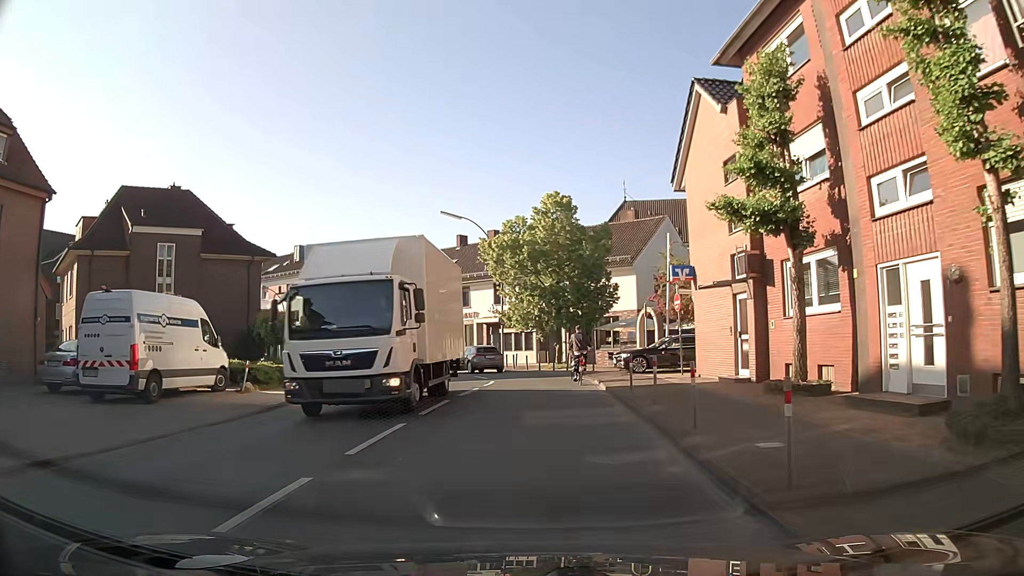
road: secondary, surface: asphalt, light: Day
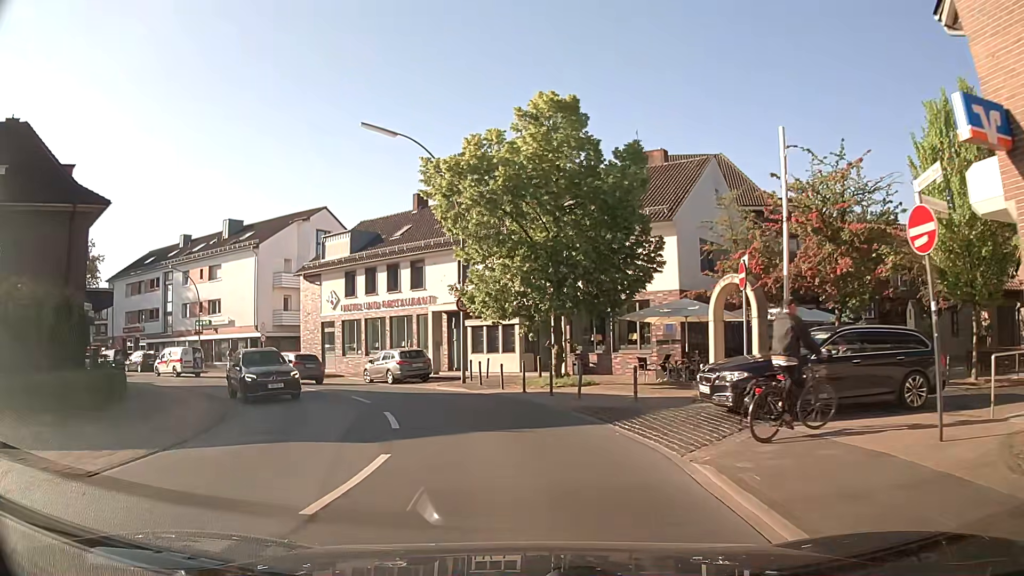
(0.0, +16.2) m; 0°
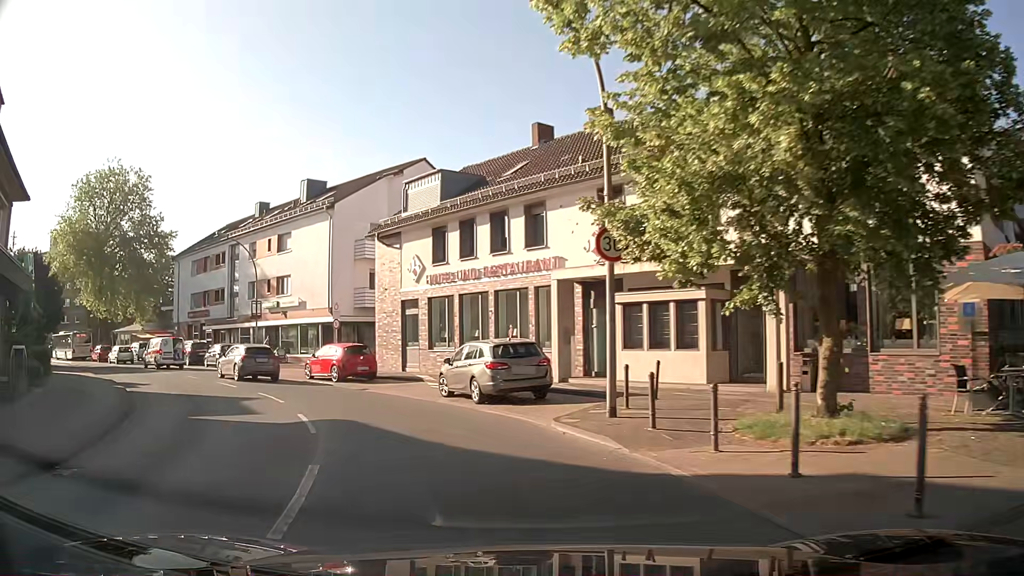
(-0.8, +13.1) m; -10°
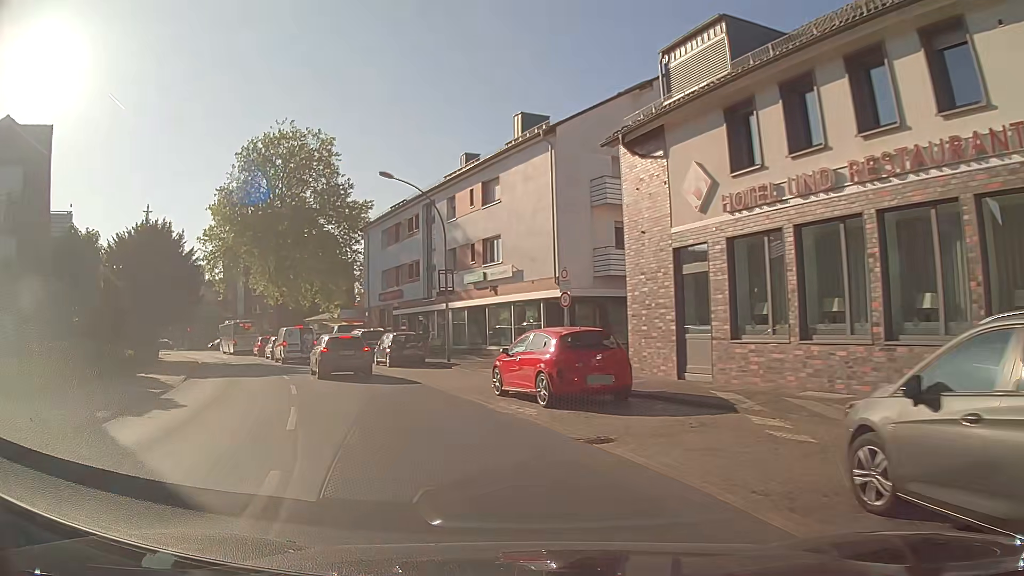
(-2.5, +13.4) m; -20°
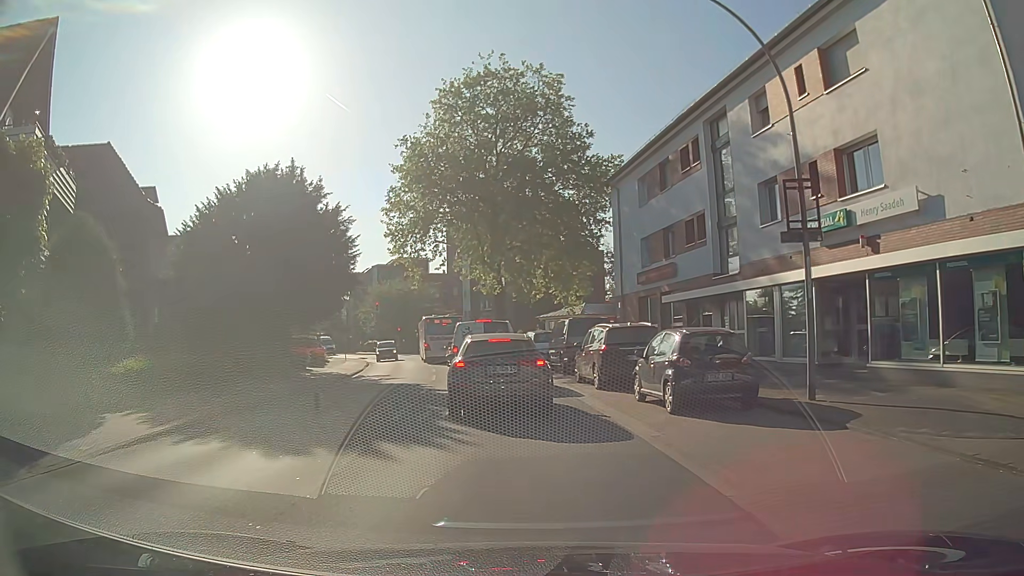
(-3.5, +16.1) m; -23°
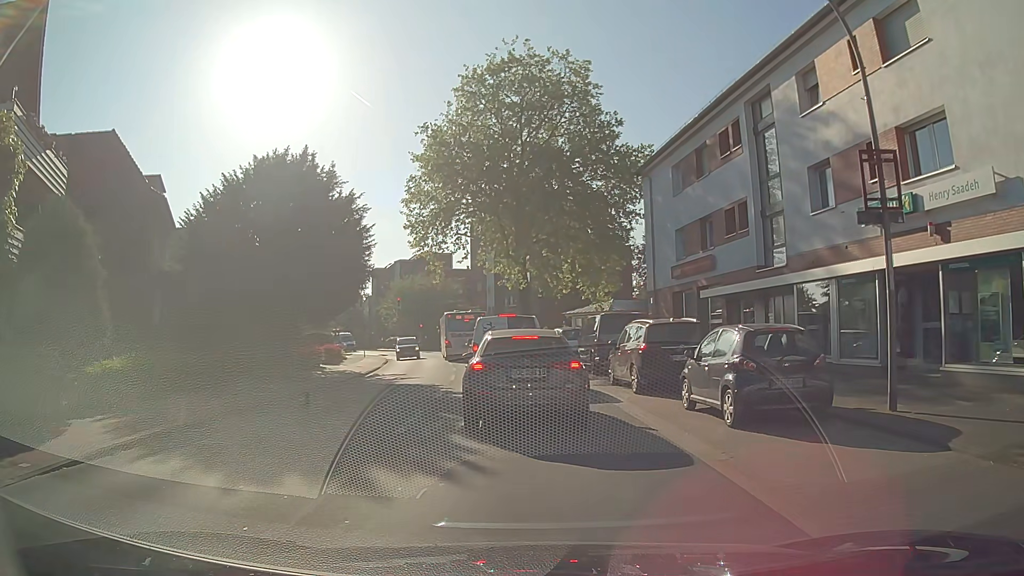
(0.0, +2.0) m; -4°
